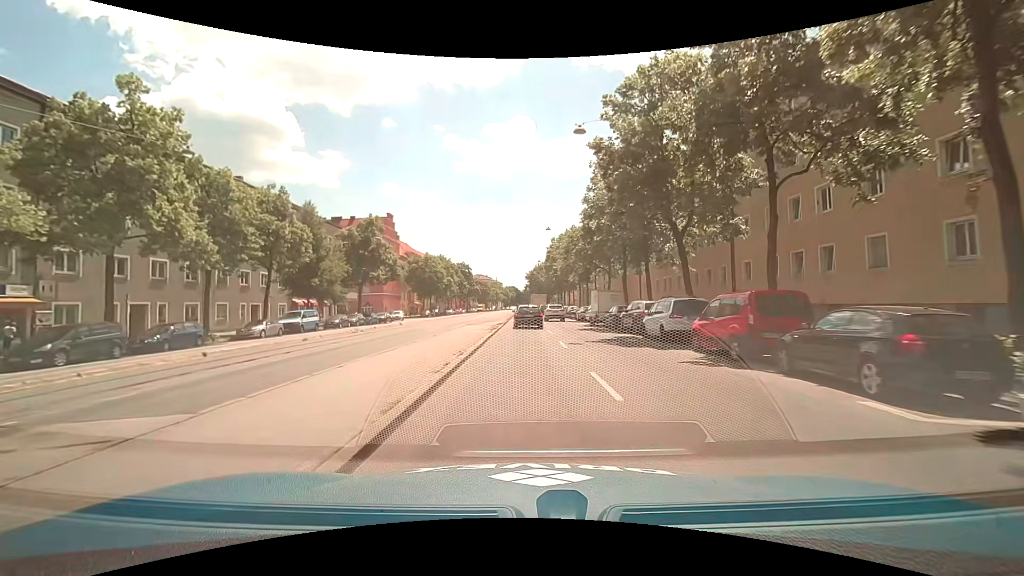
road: secondary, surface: asphalt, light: Day
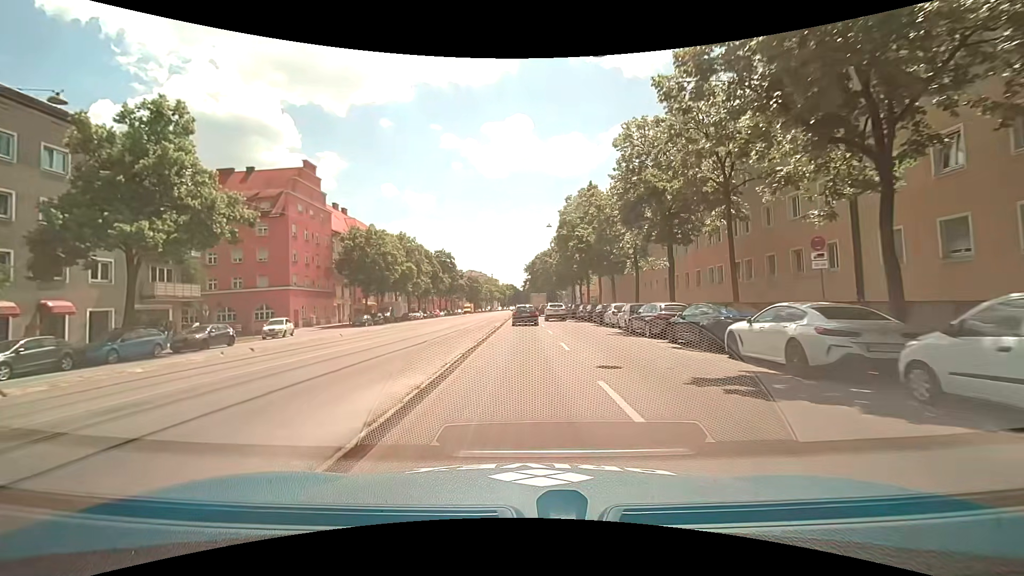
(0.0, +37.8) m; +1°
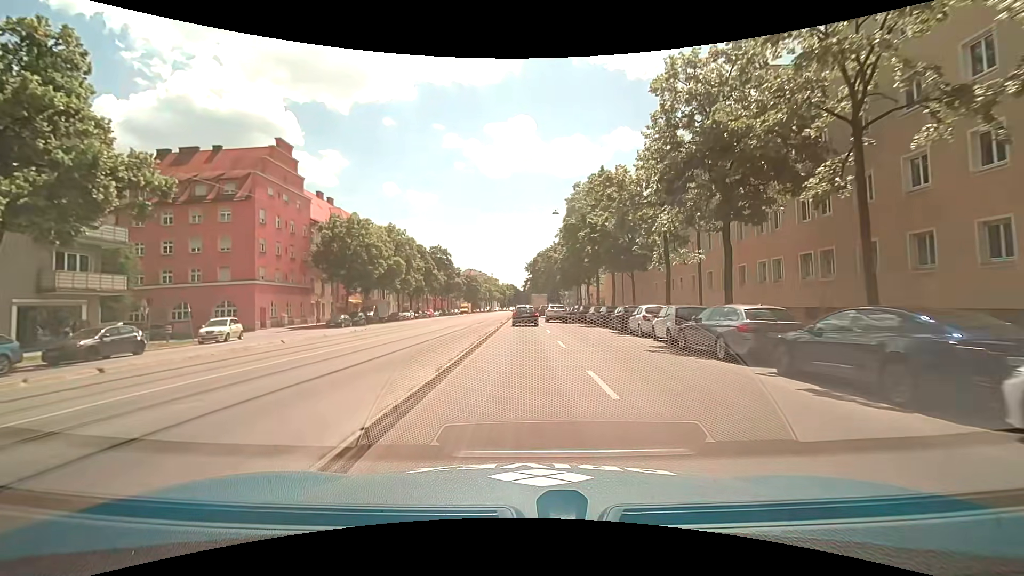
(-0.1, +7.6) m; -1°
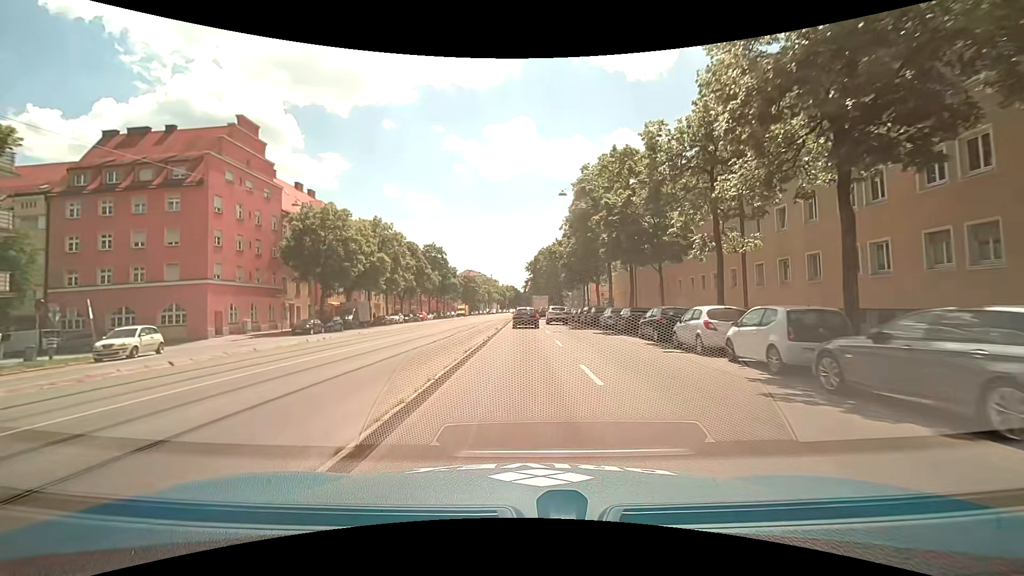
(0.0, +7.6) m; -1°
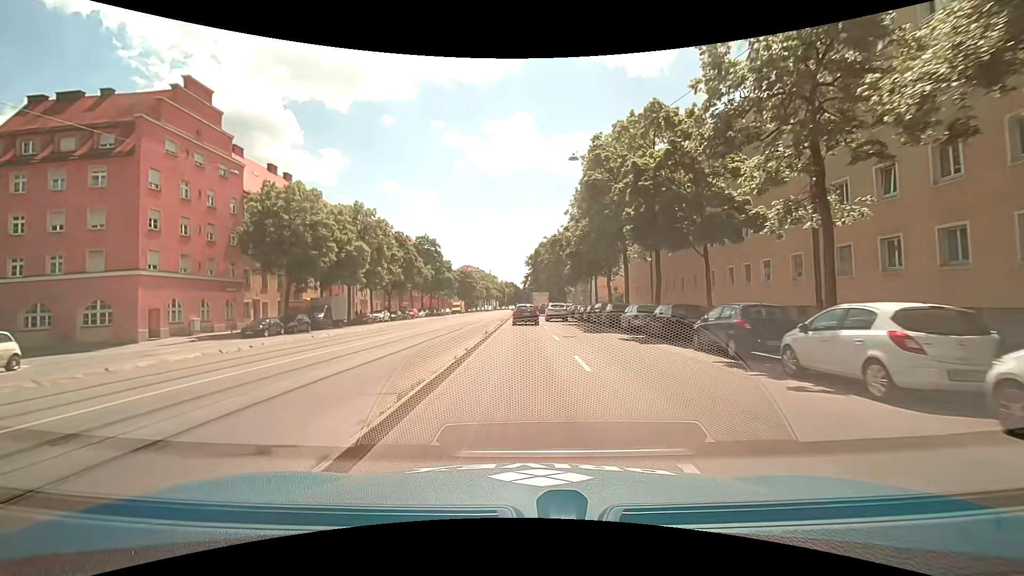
(+0.1, +7.6) m; 0°
